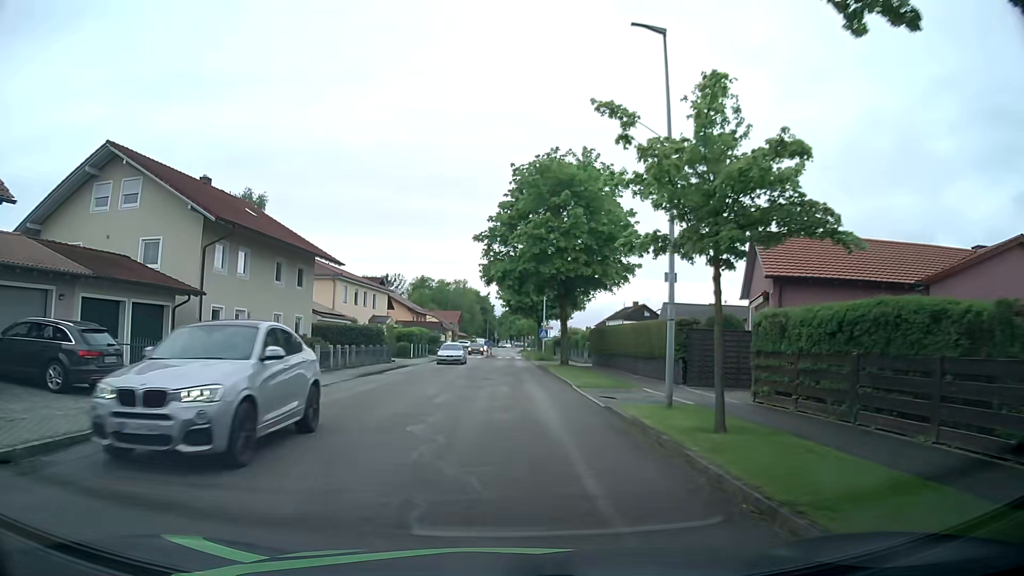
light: Day
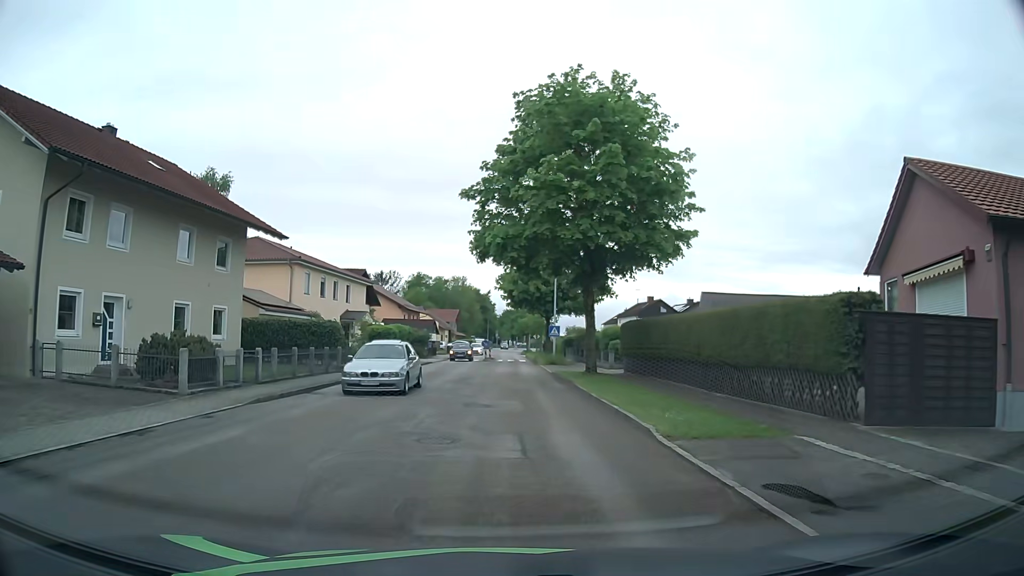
(0.0, +11.3) m; +1°
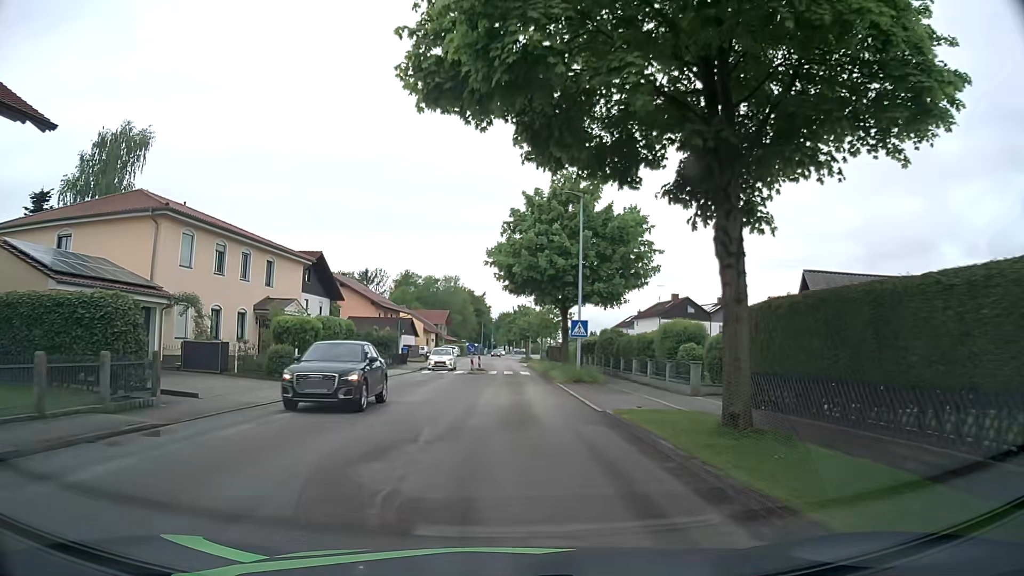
(-0.2, +17.7) m; -1°
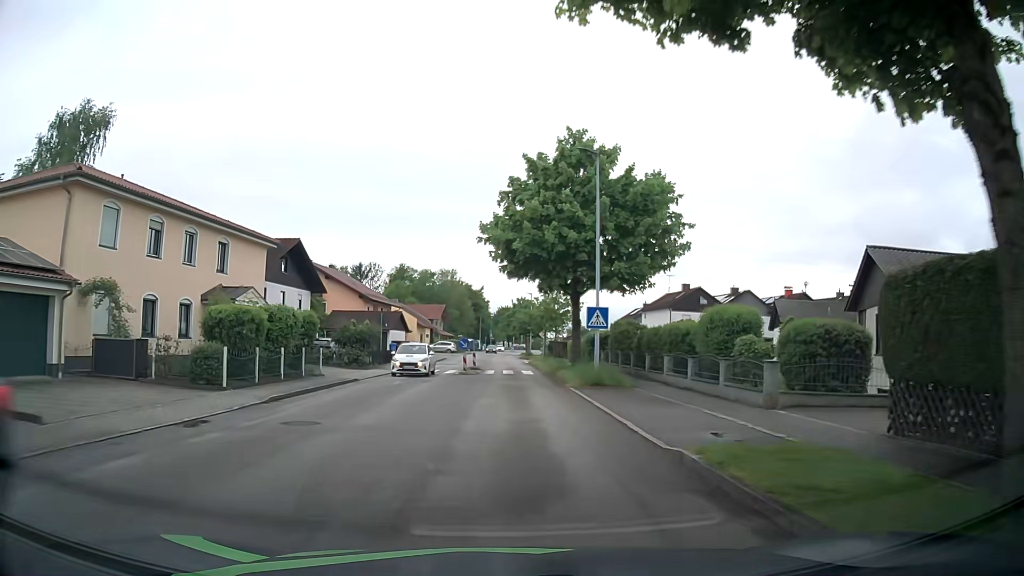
(+0.1, +6.2) m; 0°
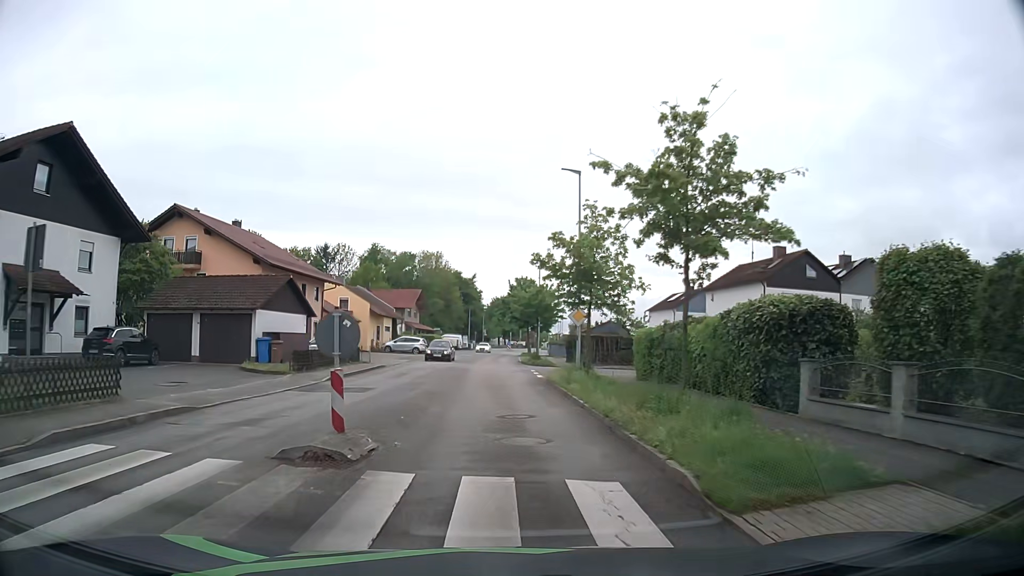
(+0.3, +30.9) m; 0°
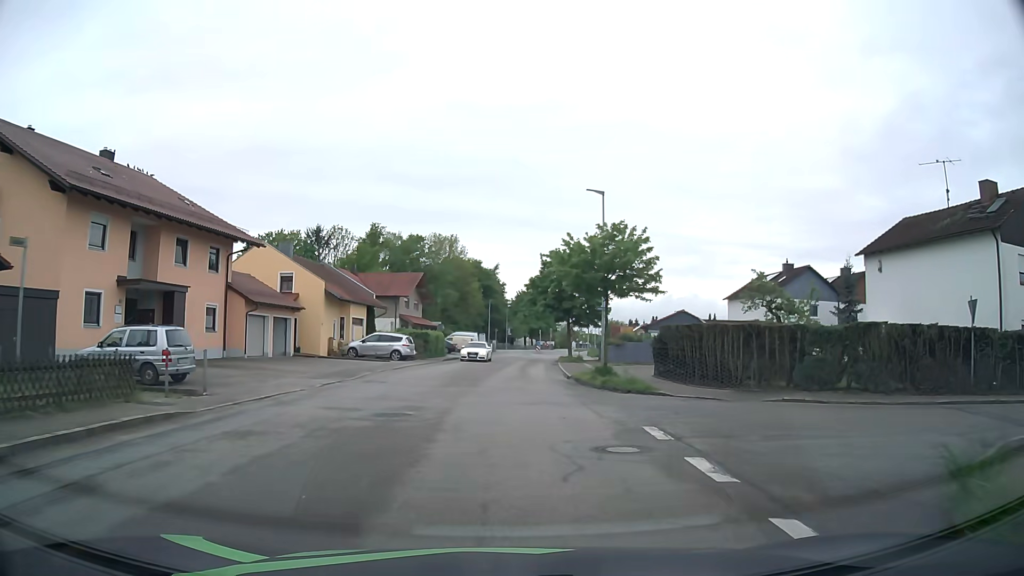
(-0.3, +24.5) m; -1°
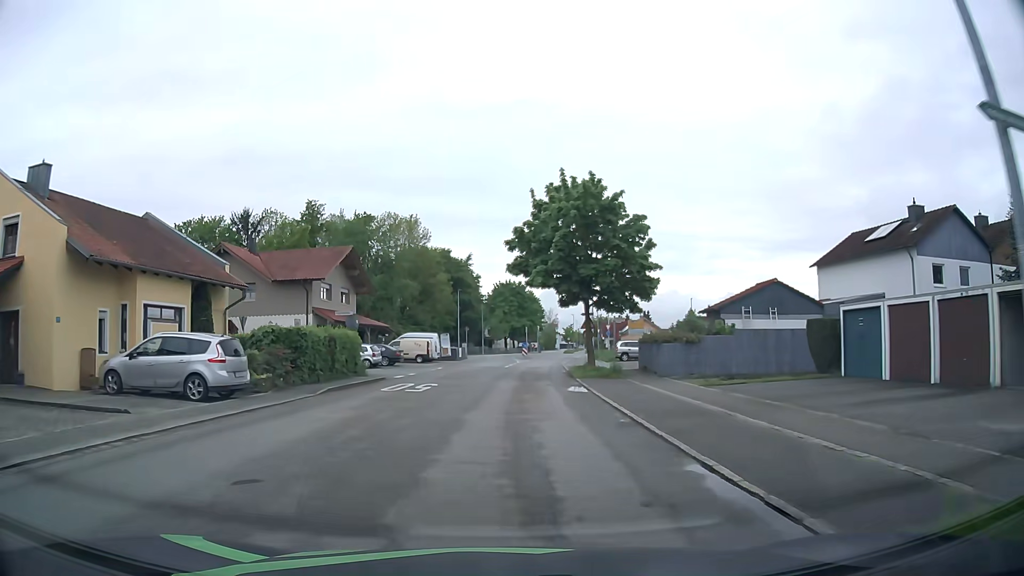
(0.0, +25.4) m; +1°
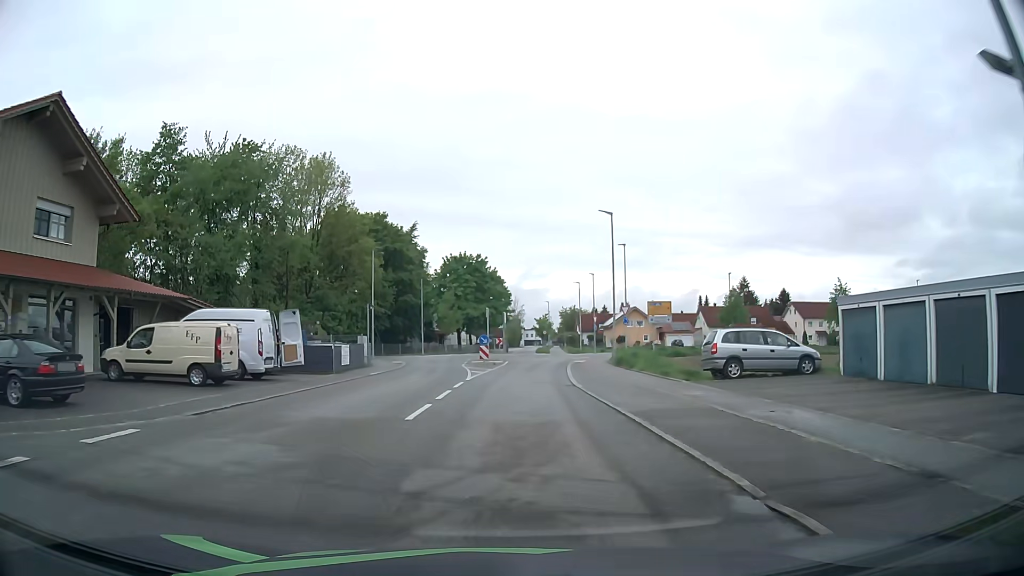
(+1.0, +33.2) m; +3°
(0, +10) (+1, +20) (+1, +30) (+2, +40) (+4, +50) (+5, +60) (+4, +70) (+3, +80) (+3, +90) (+3, +100) m
